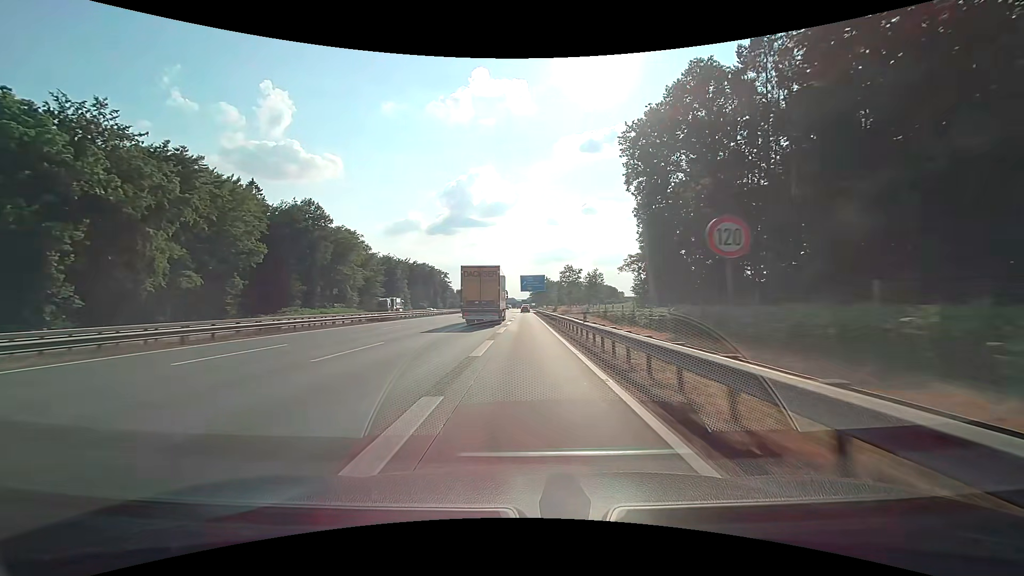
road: motorway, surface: concrete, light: Day
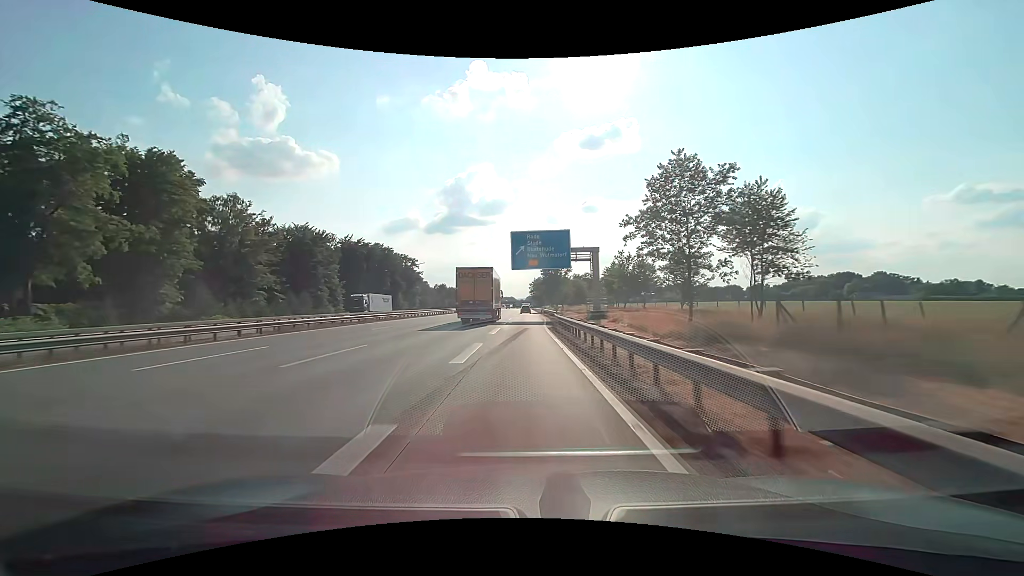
(+0.1, +73.6) m; 0°
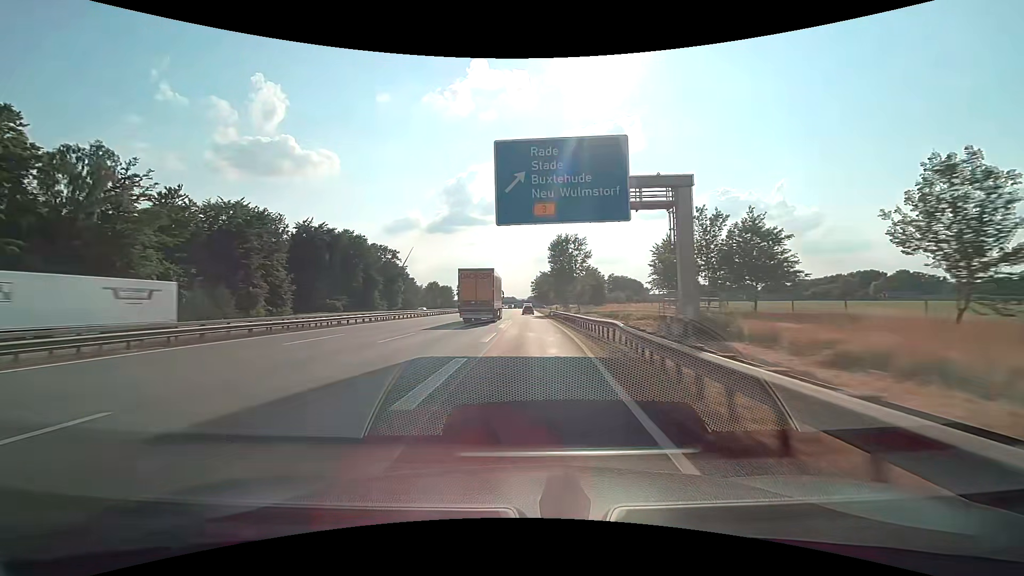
(0.0, +29.1) m; 0°
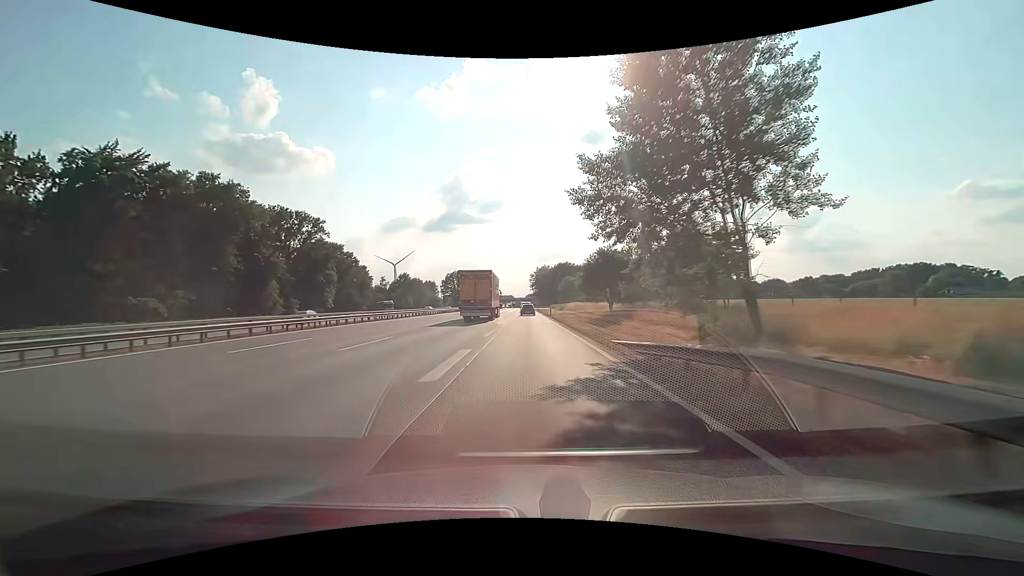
(+0.1, +57.8) m; 0°
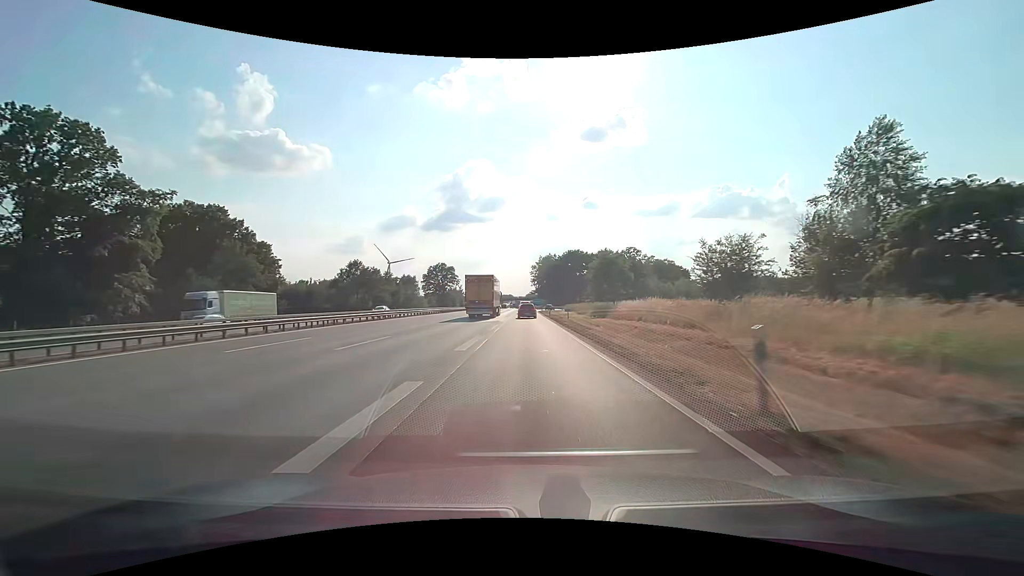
(0.0, +53.9) m; 0°
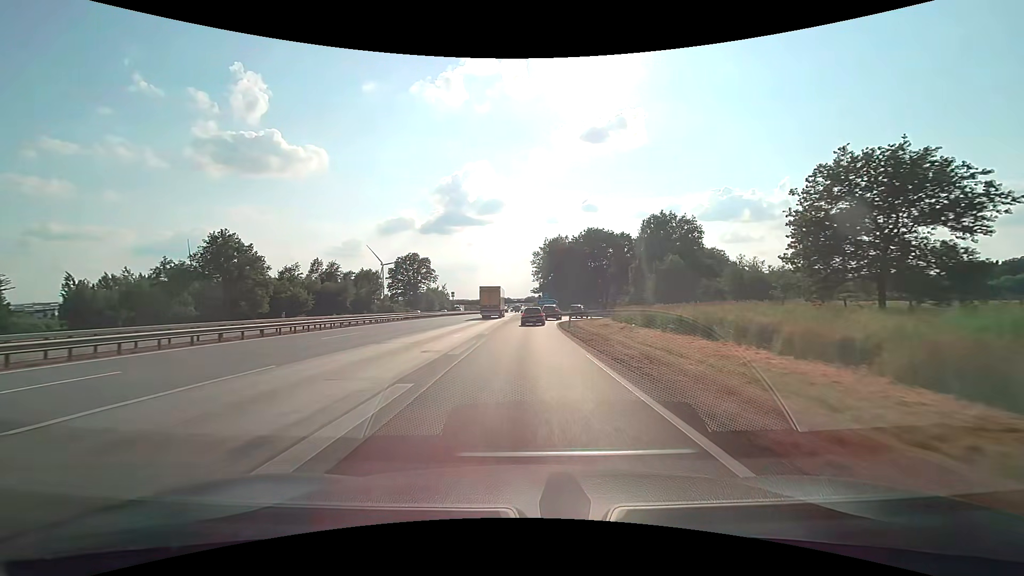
(-0.1, +59.8) m; 0°
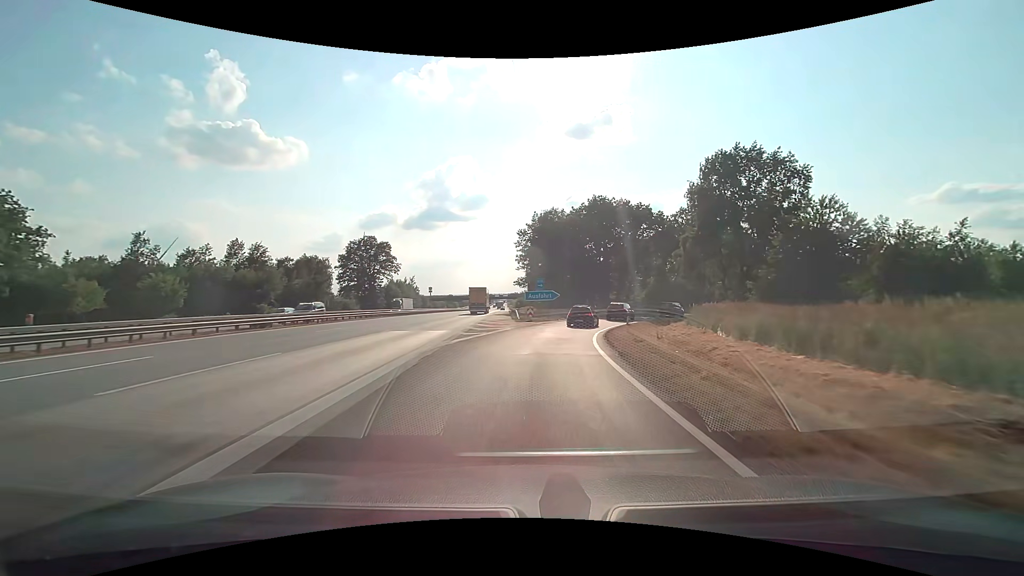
(+0.1, +33.6) m; +2°
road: motorway_link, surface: asphalt
(0, +10) (+1, +20) (+3, +30) (+5, +39) (+9, +49) (+13, +58) (+18, +66) (+24, +74) (+31, +82) (+38, +89) m
